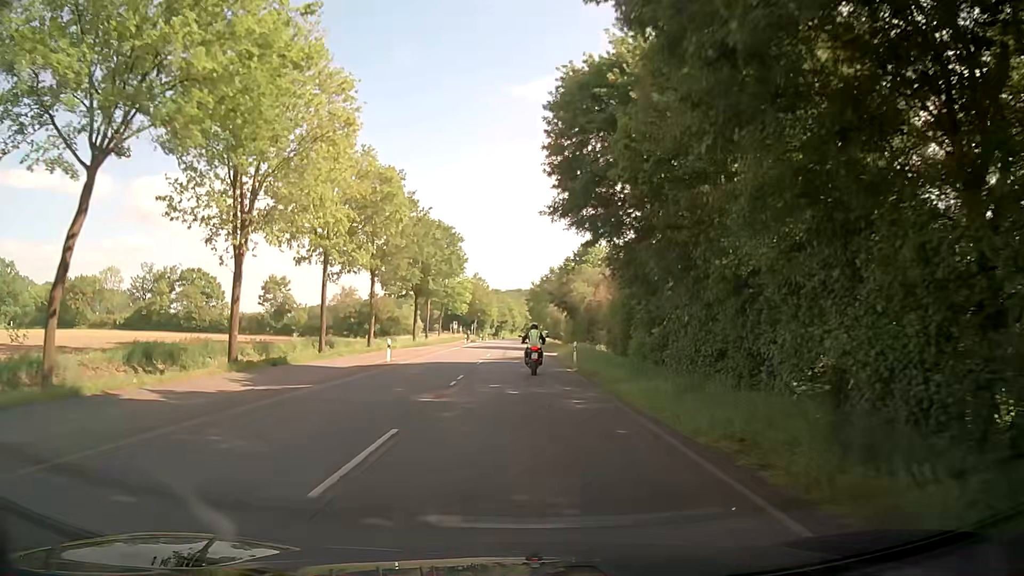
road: secondary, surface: asphalt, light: Day
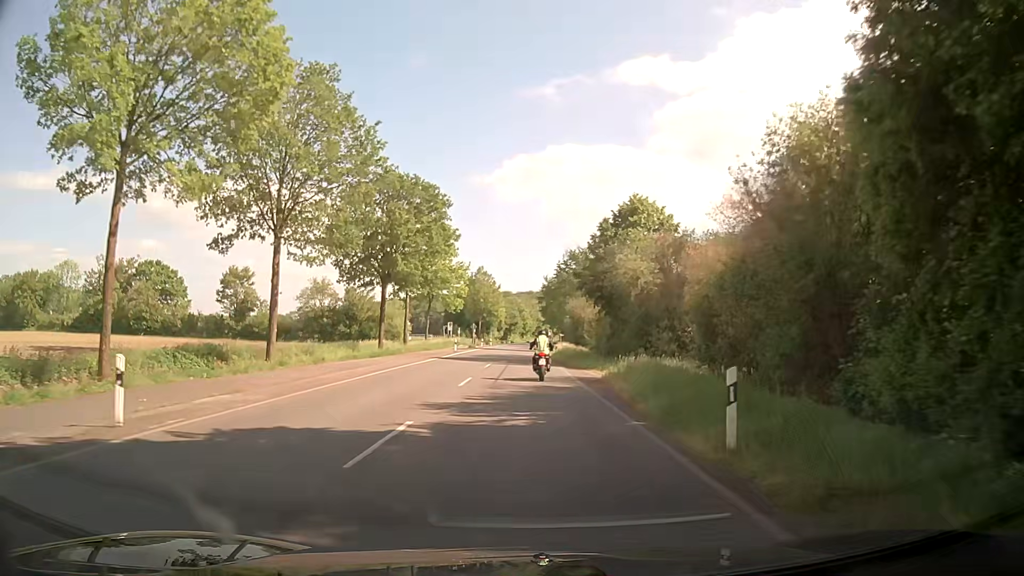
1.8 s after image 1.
(-0.1, +22.8) m; 0°
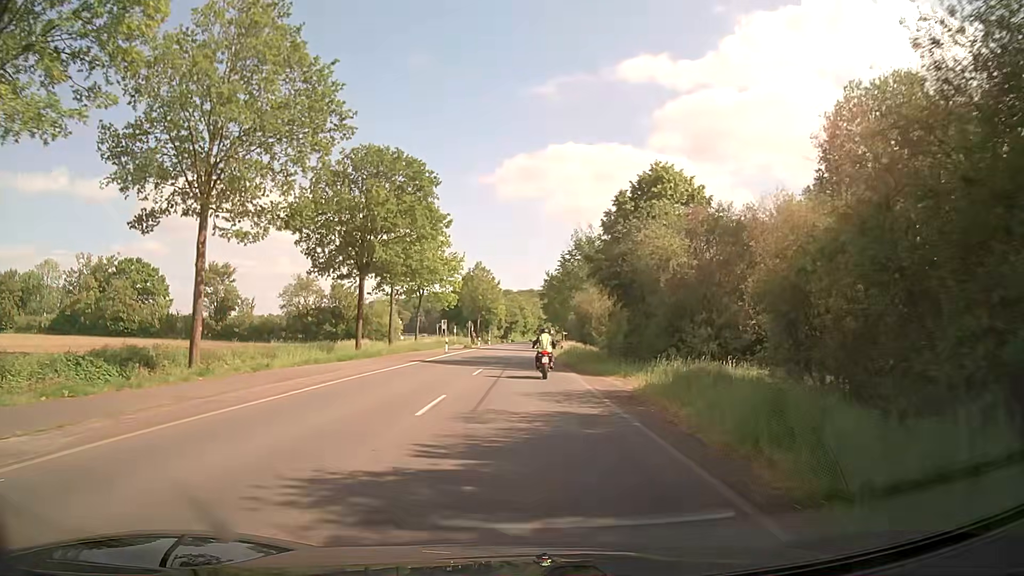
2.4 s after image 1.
(-0.1, +7.6) m; -1°
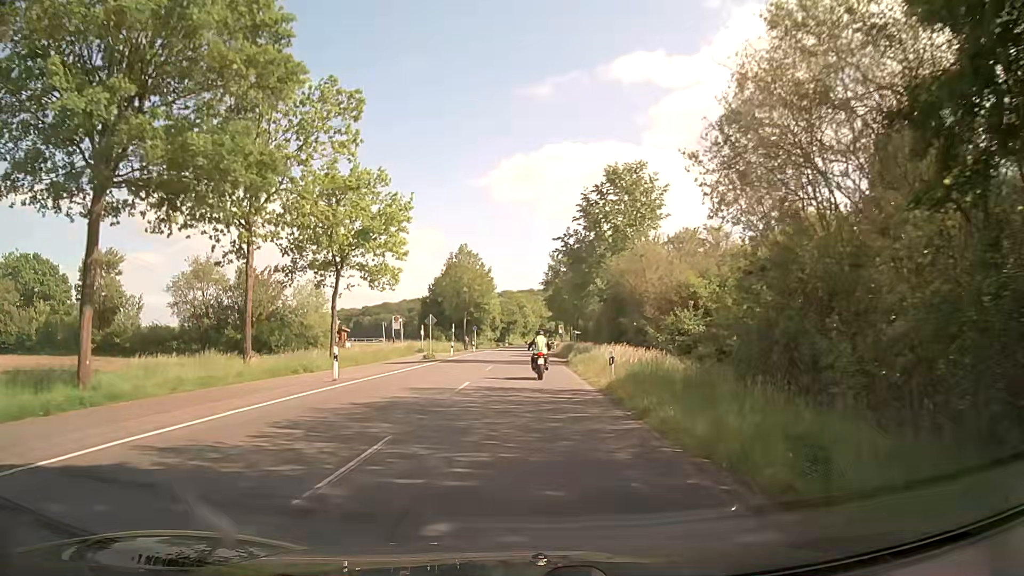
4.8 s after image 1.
(+0.4, +30.4) m; +1°
(0, +10) (0, +20) (0, +30) (0, +40) (0, +50) (0, +60) (0, +70) (+1, +80) (+1, +90) (+1, +100) m
